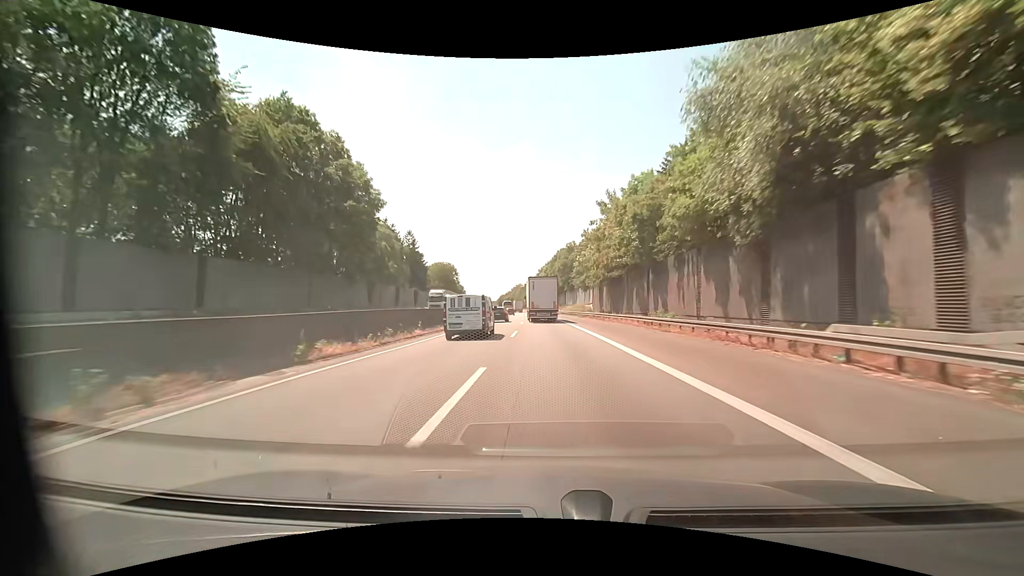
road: motorway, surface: asphalt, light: Day
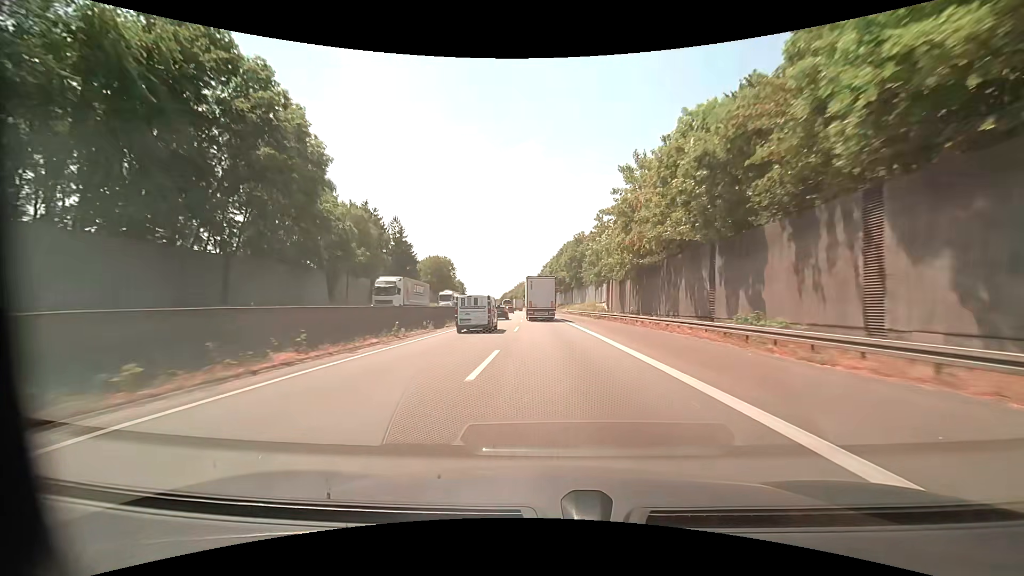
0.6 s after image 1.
(-0.1, +13.9) m; -1°
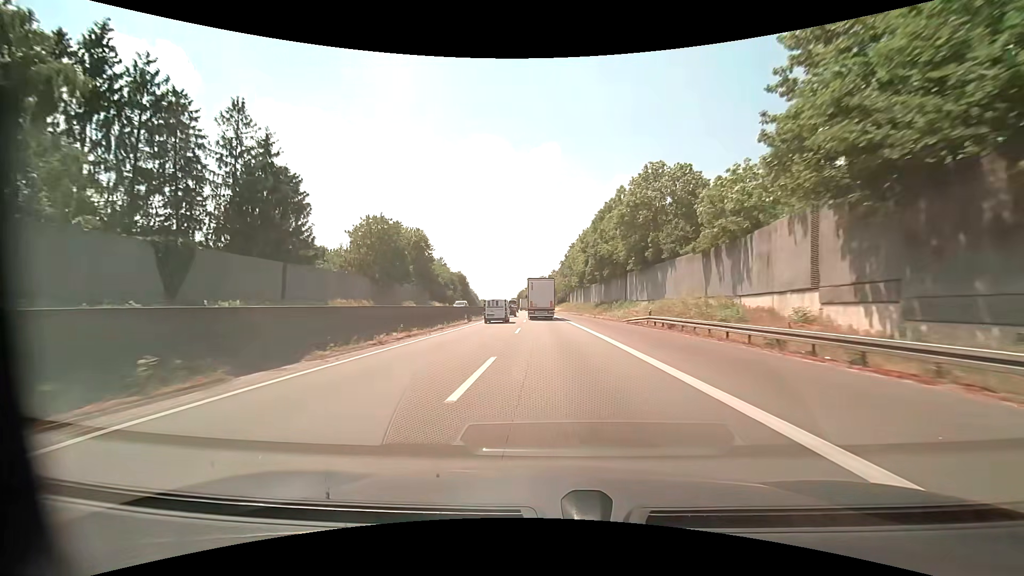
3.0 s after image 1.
(-0.6, +55.9) m; -2°
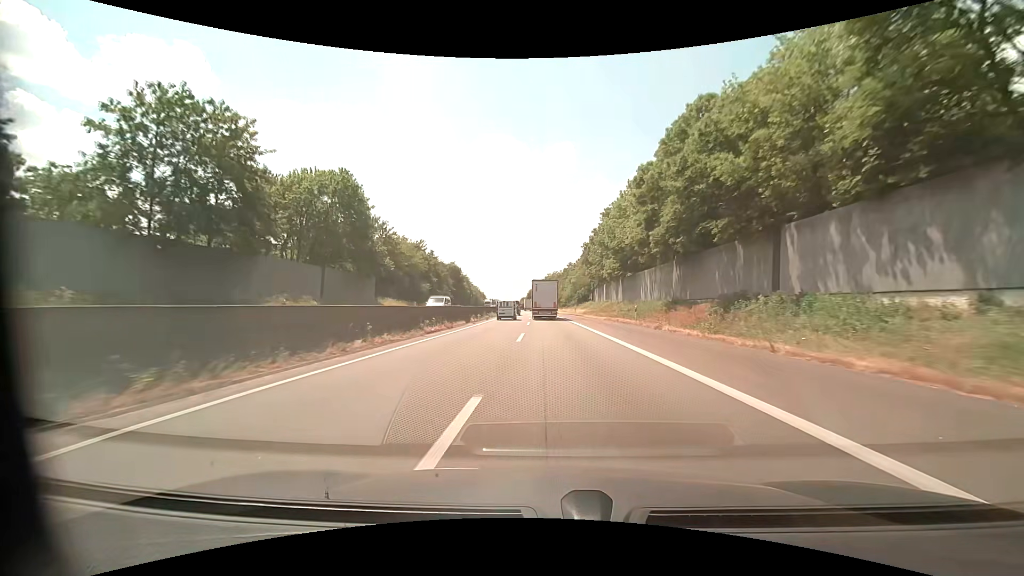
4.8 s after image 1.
(-0.7, +41.7) m; -1°
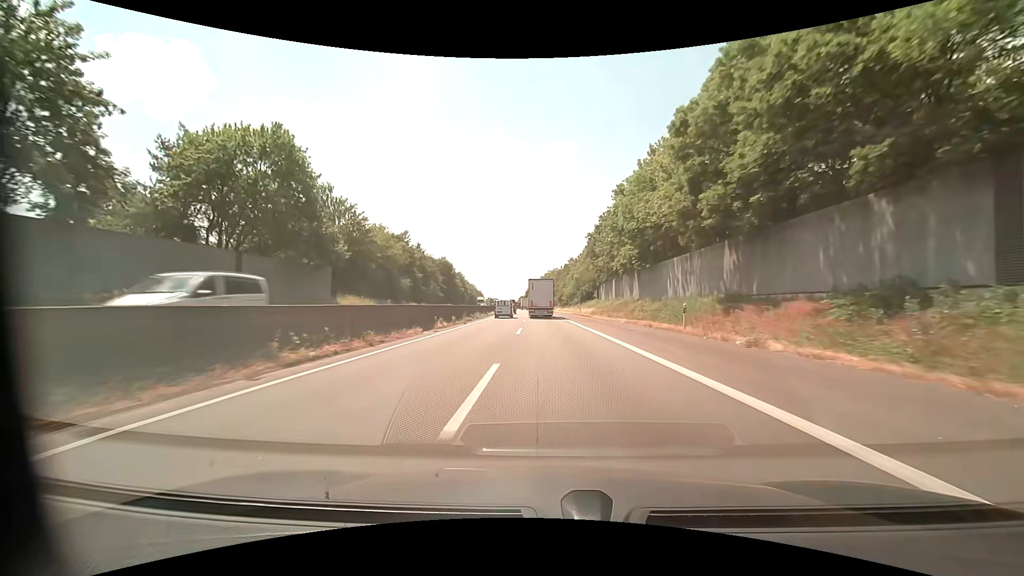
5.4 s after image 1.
(0.0, +13.9) m; 0°
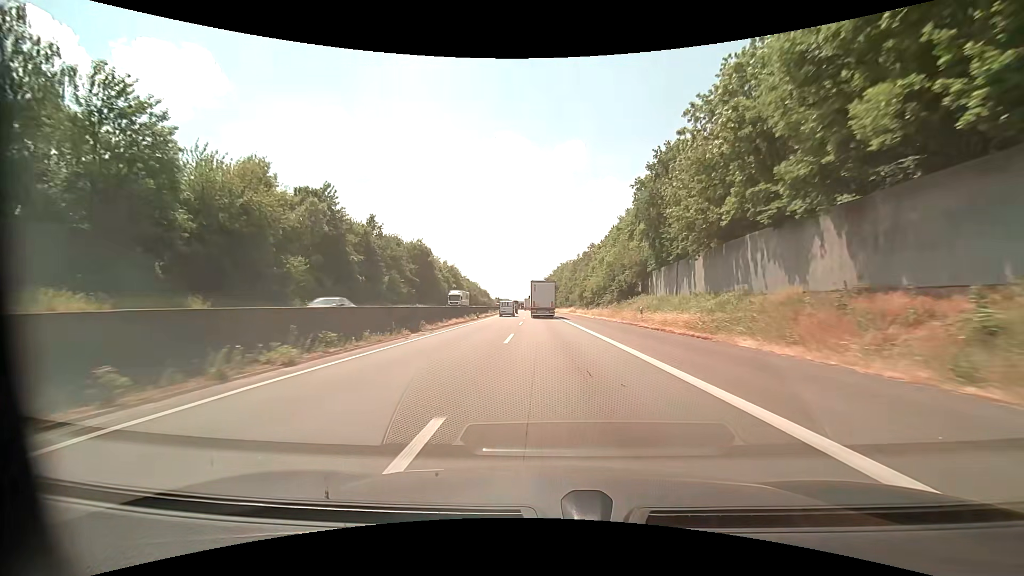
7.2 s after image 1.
(-0.6, +41.4) m; -1°
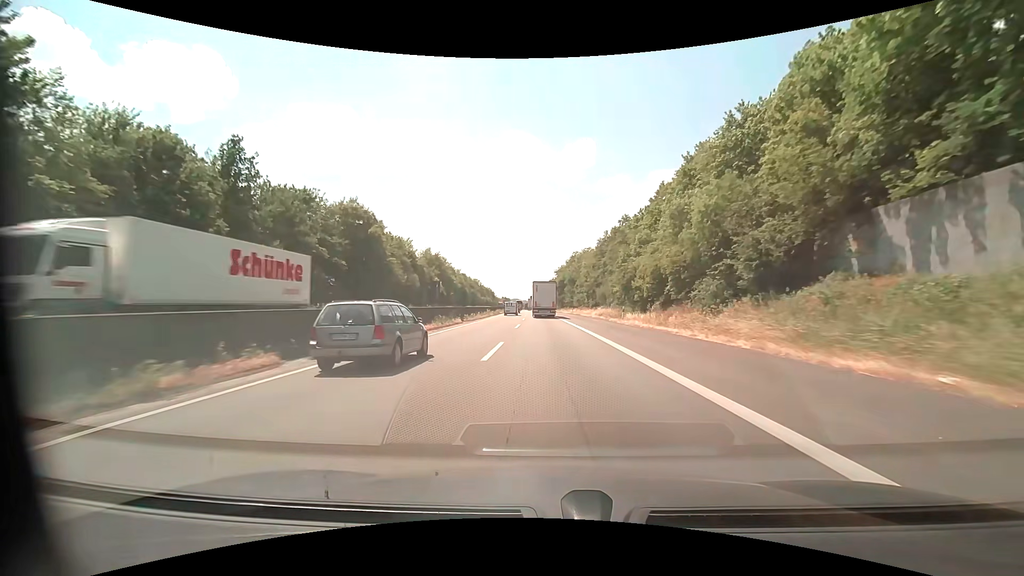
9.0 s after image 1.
(-0.6, +41.4) m; -1°
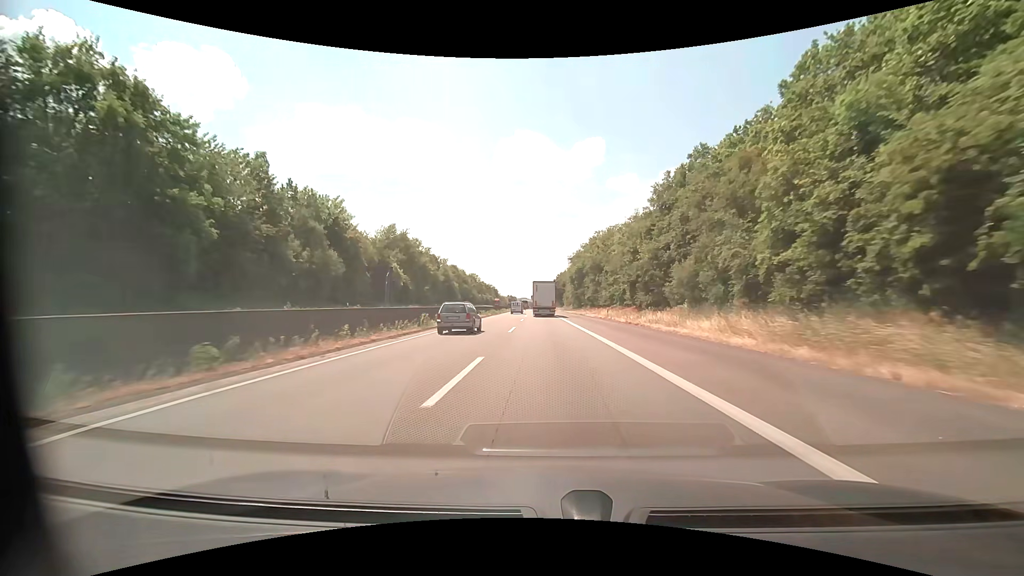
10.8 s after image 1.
(-0.5, +41.7) m; -1°
(0, +10) (0, +20) (0, +30) (0, +40) (0, +50) (-1, +60) (-1, +70) (-1, +80) (-1, +90) (-2, +100) m
